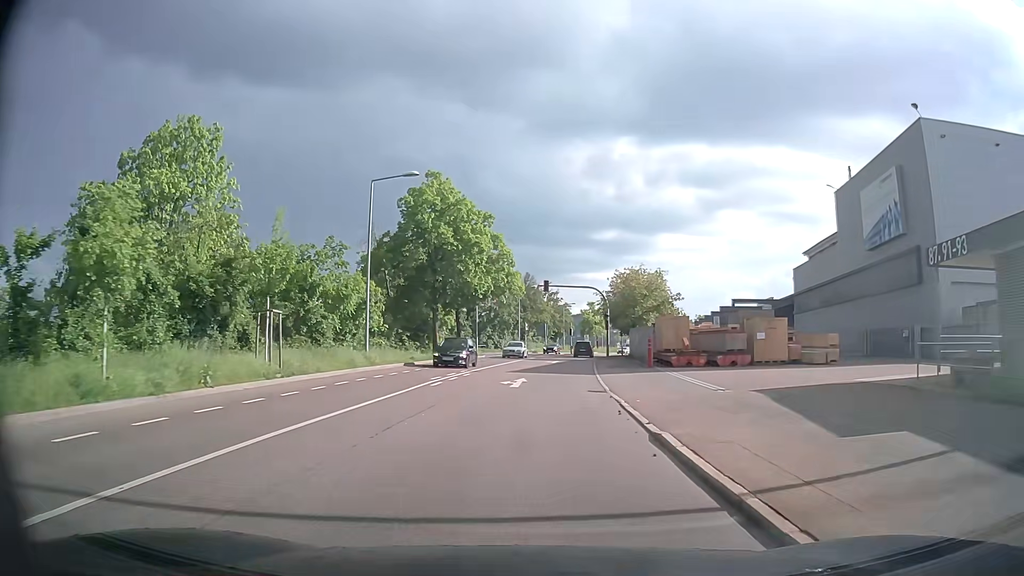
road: secondary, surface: asphalt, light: Day
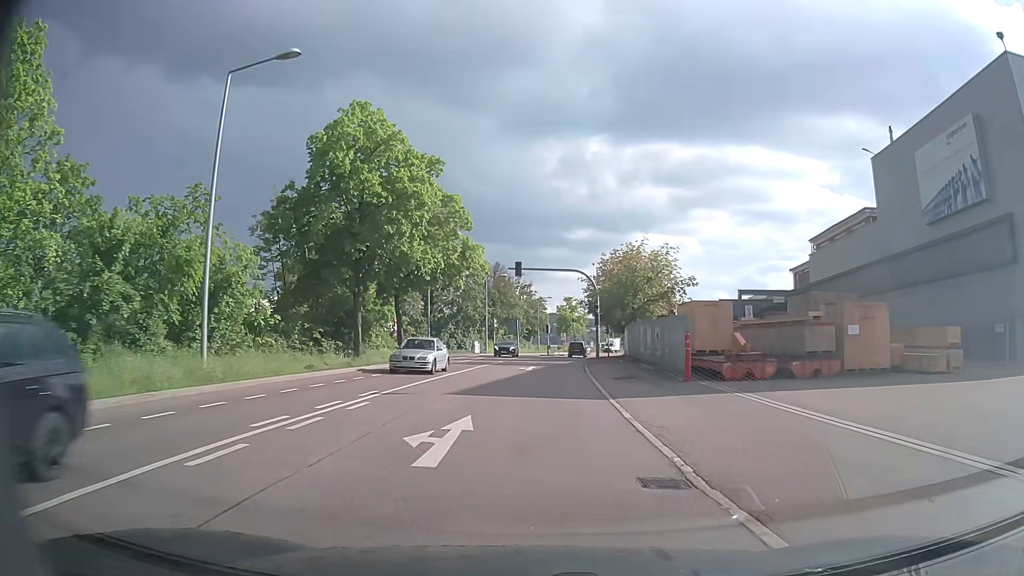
(+0.3, +13.3) m; +2°
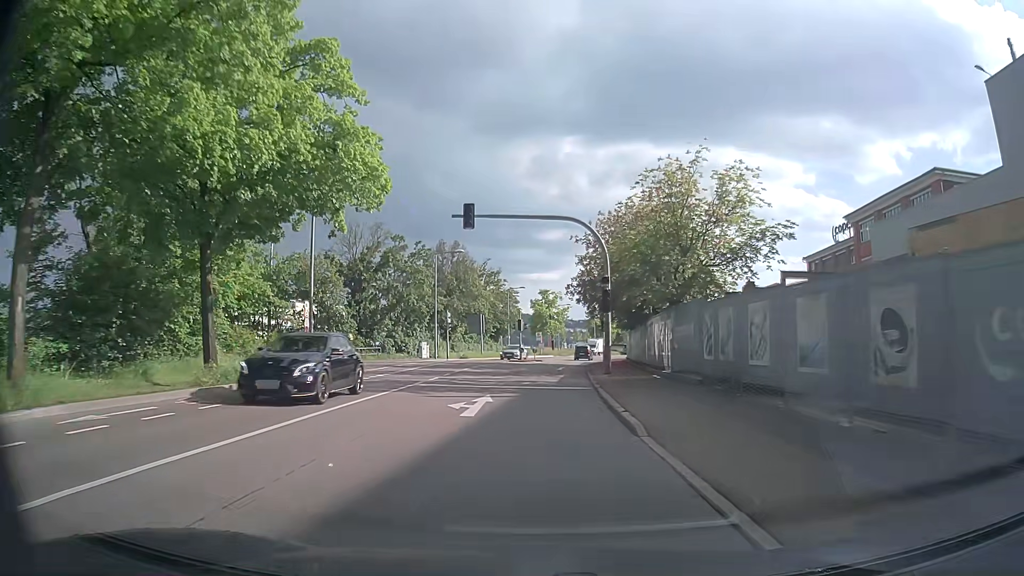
(+0.5, +19.9) m; +2°
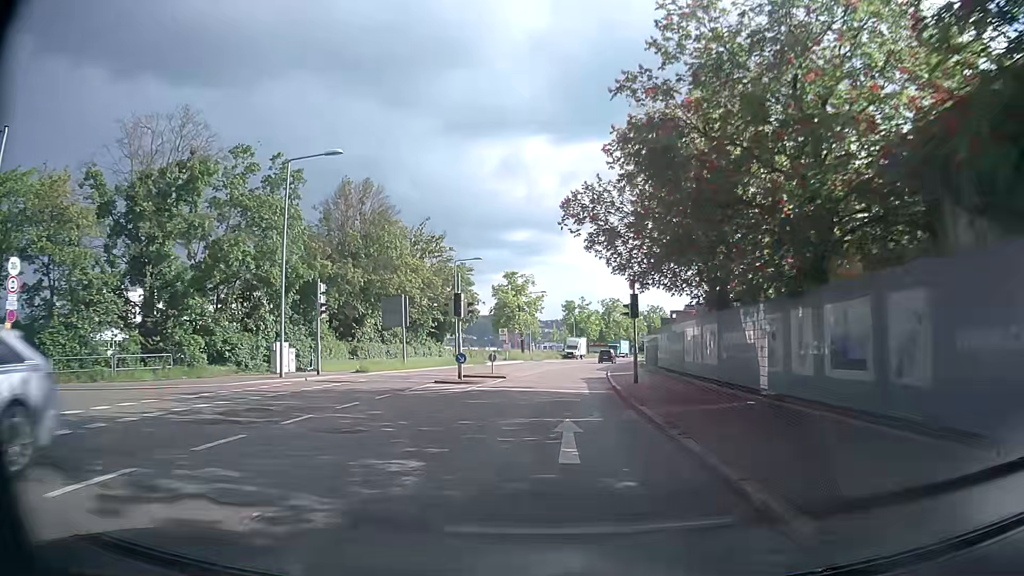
(+0.6, +28.2) m; +3°
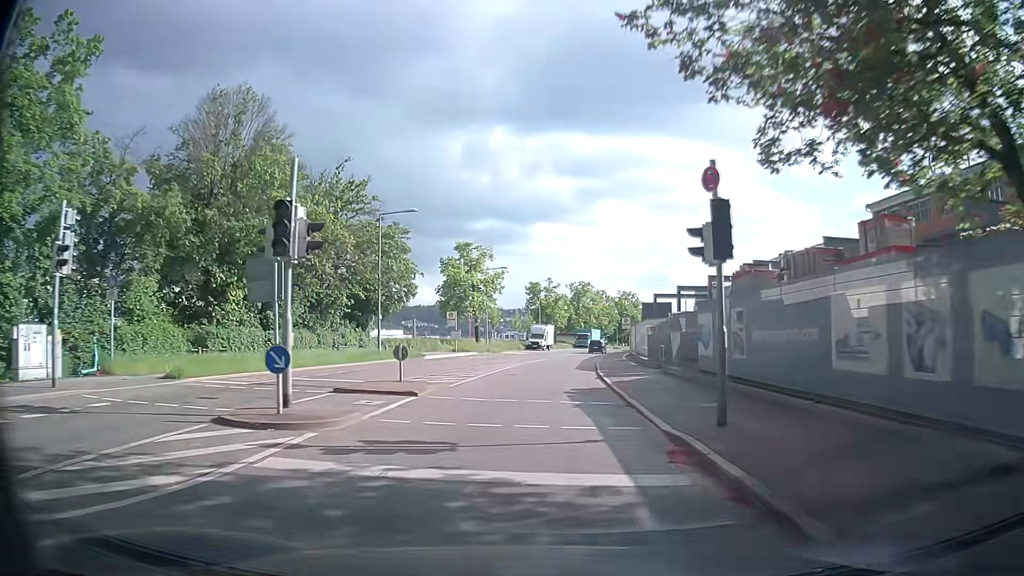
(+0.5, +15.3) m; +3°
(0, +10) (+1, +20) (+1, +30) (+2, +40) (+3, +50) (+5, +60) (+7, +70) (+8, +79) (+11, +89) (+13, +99) m
